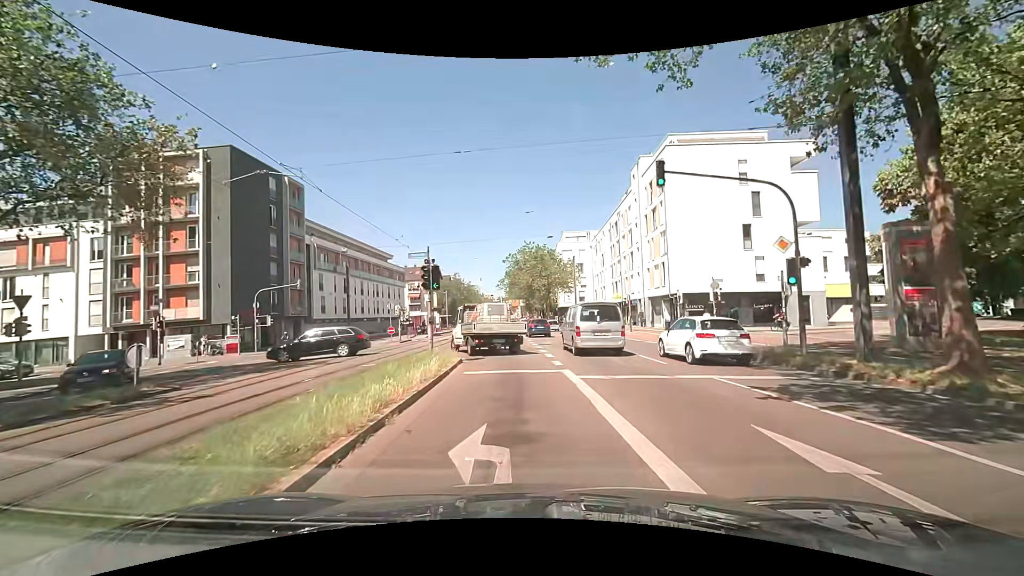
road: primary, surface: asphalt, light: Day
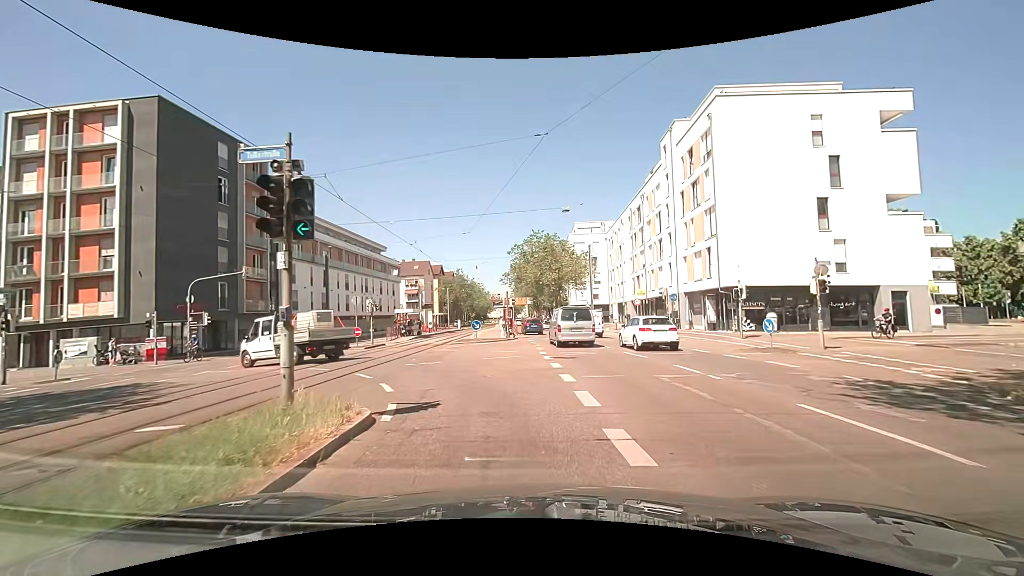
(+0.1, +10.3) m; 0°
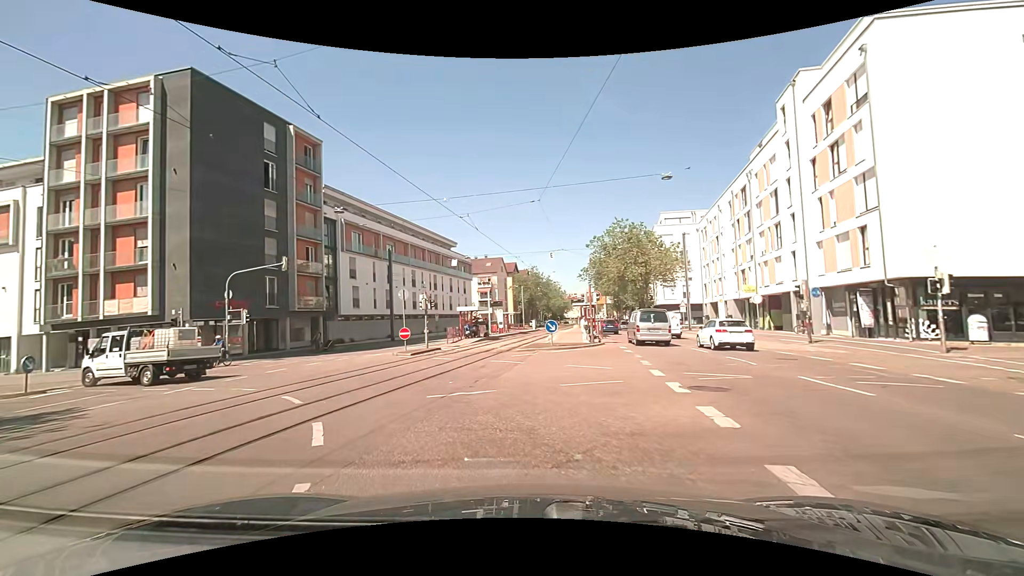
(-0.4, +7.1) m; -9°
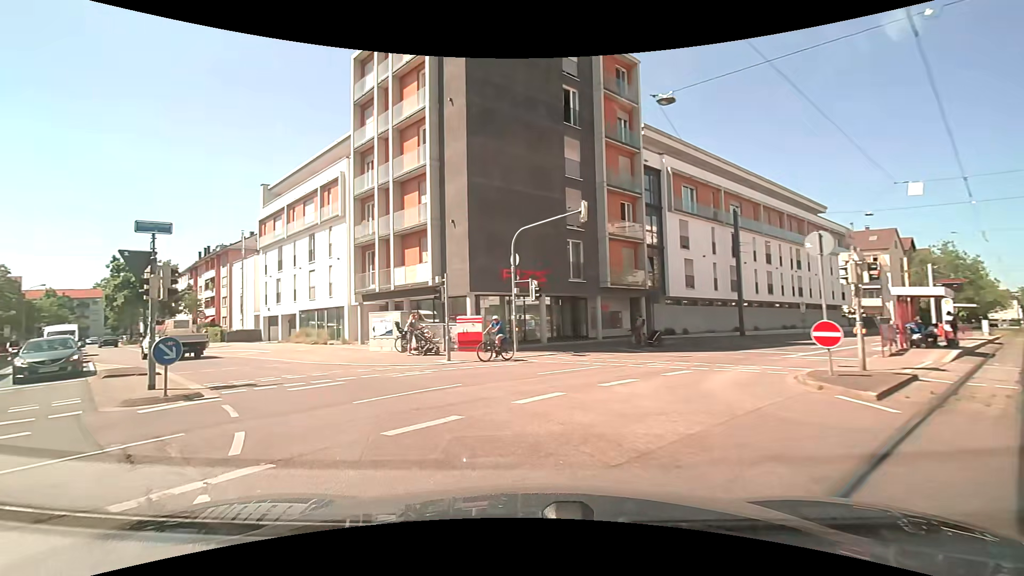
(-4.1, +13.4) m; -34°
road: tertiary
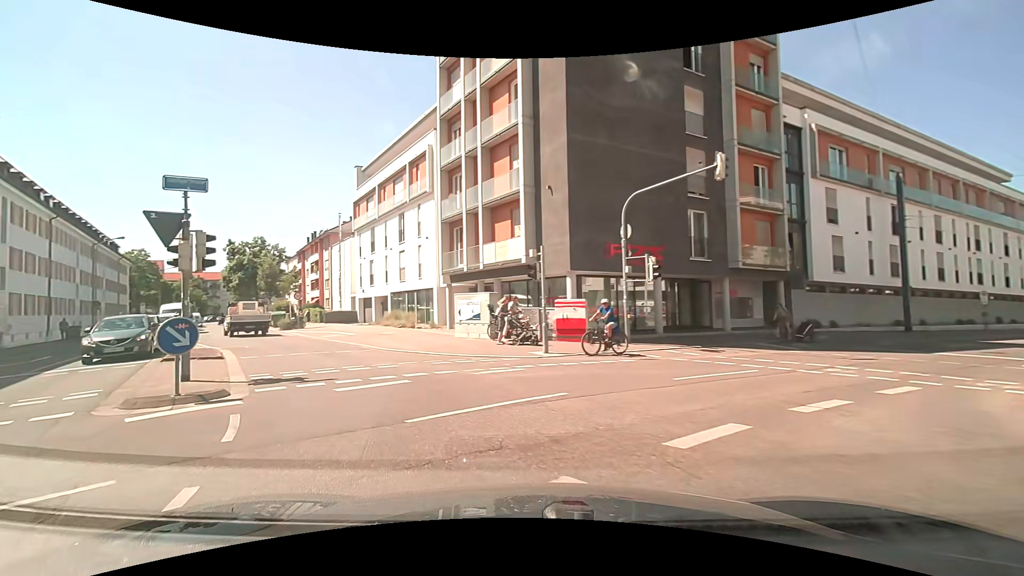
(-0.5, +3.8) m; -12°
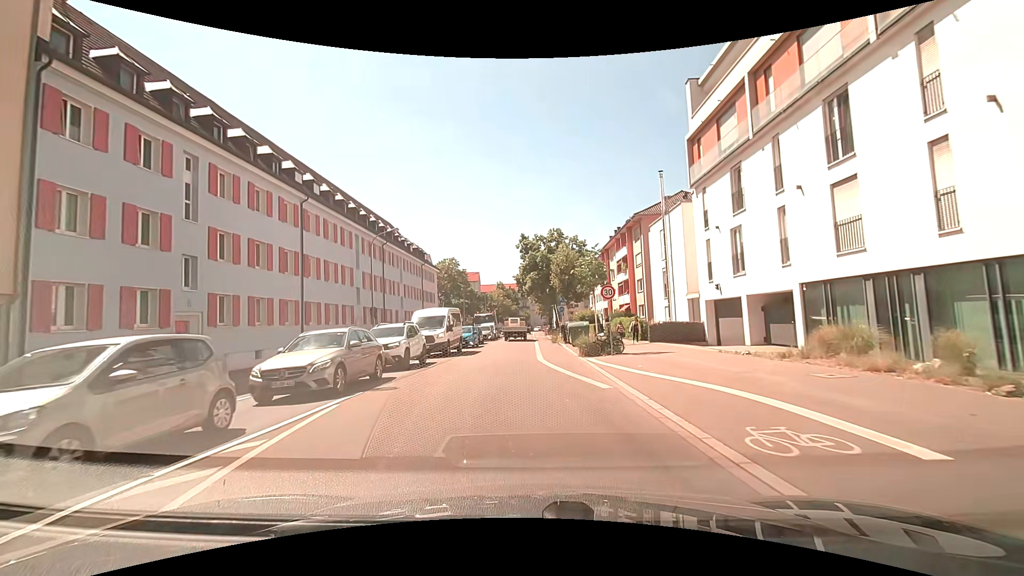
(-8.9, +19.7) m; -36°
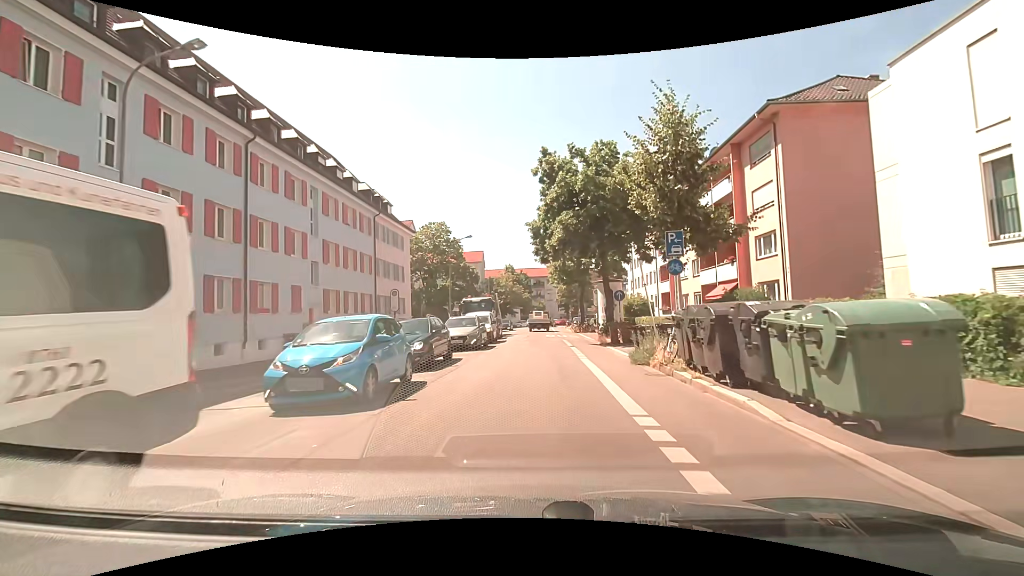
(-0.3, +24.9) m; -1°
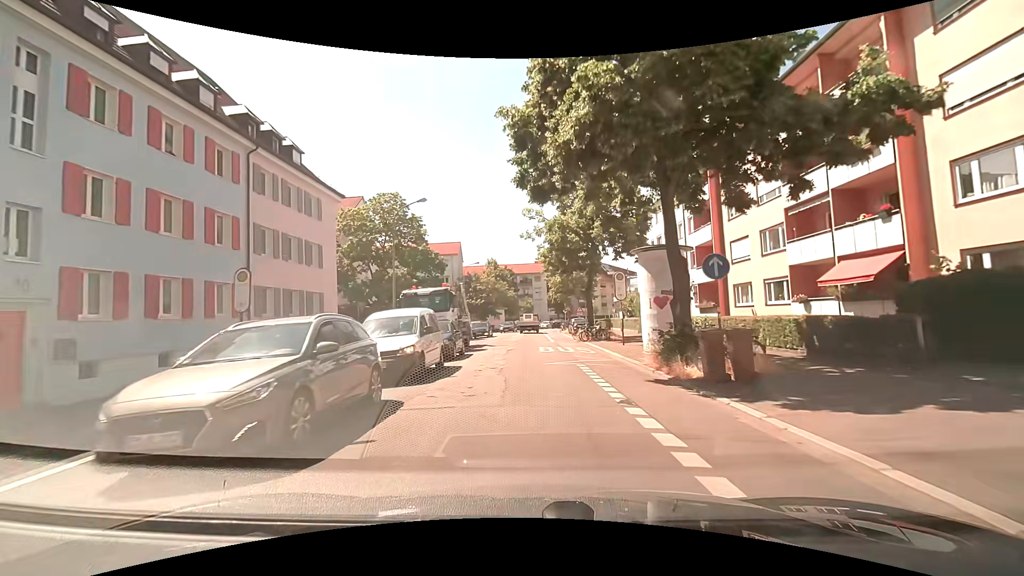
(+0.2, +15.1) m; +1°
(0, +10) (0, +20) (0, +30) (0, +40) (+1, +50) (+1, +60) (+2, +70) (+5, +80) (+9, +89) (+13, +98) m
